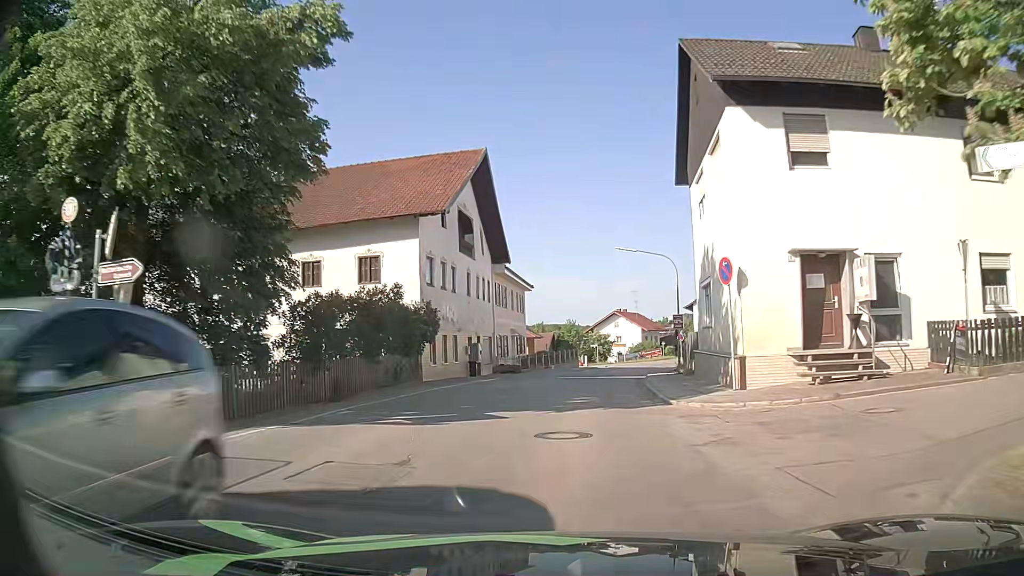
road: secondary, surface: asphalt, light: Day
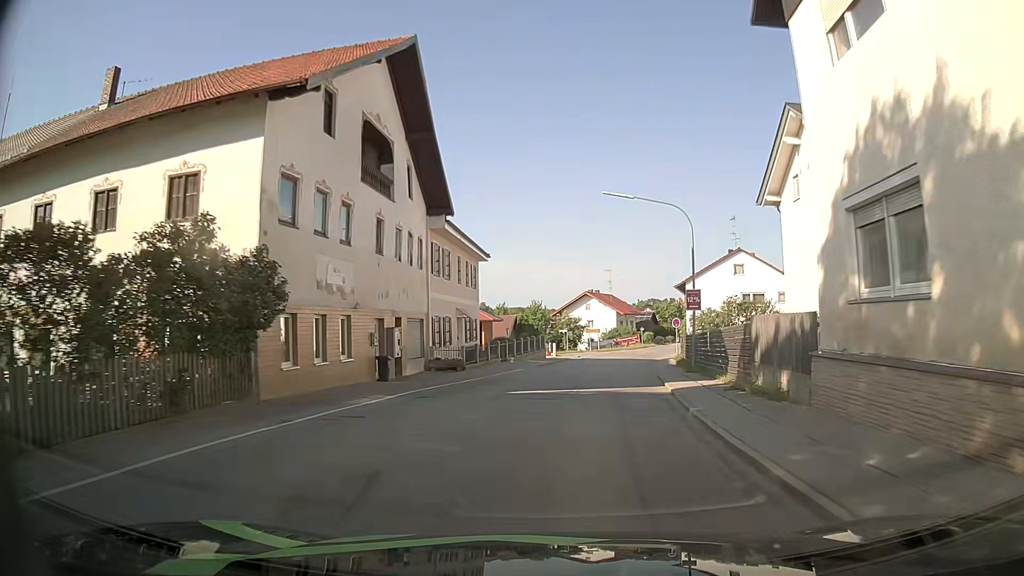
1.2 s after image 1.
(0.0, +12.6) m; +3°
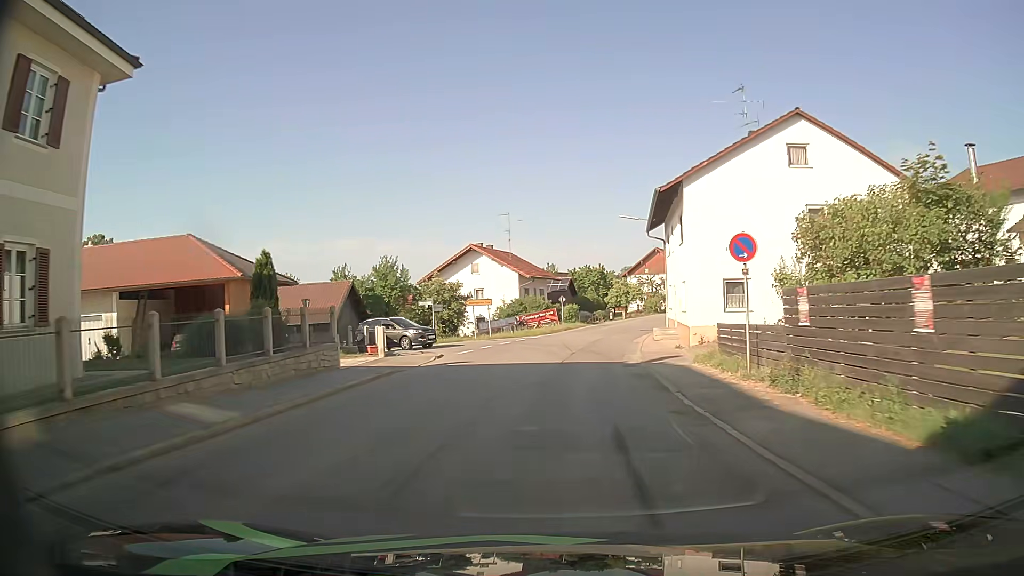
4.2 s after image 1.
(+2.5, +33.6) m; +8°
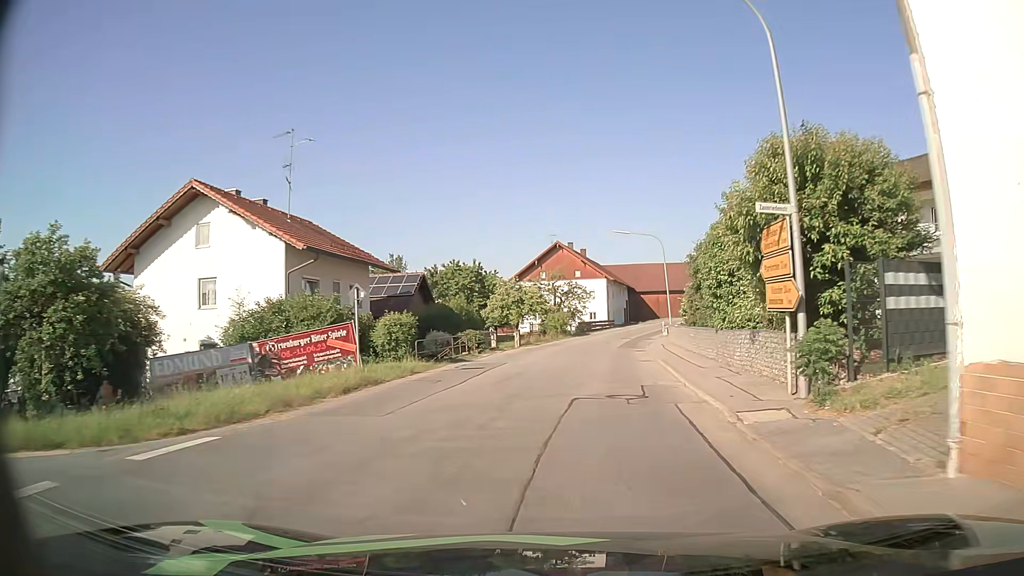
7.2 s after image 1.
(+2.6, +34.8) m; +11°
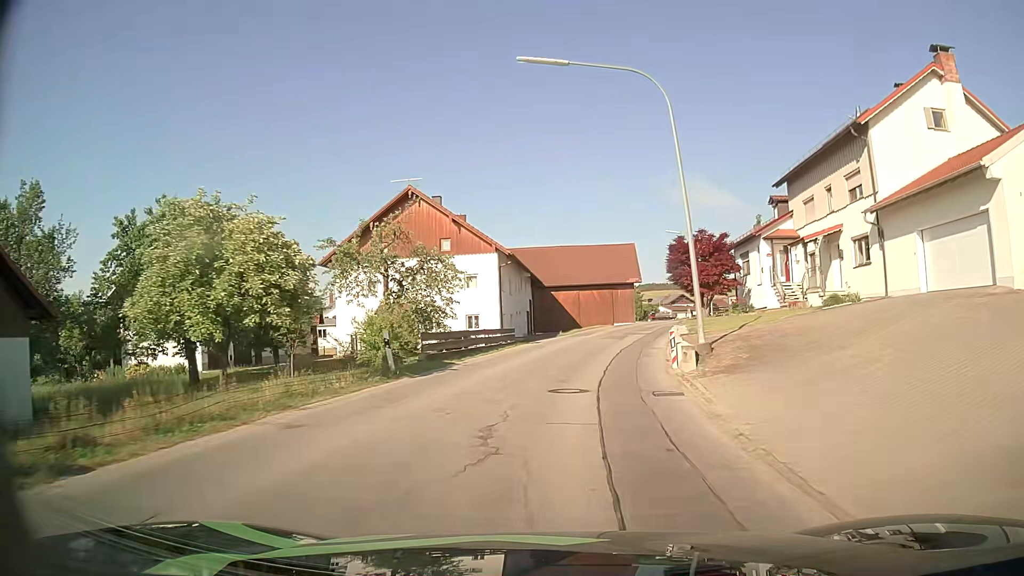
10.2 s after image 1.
(+2.3, +35.1) m; +8°
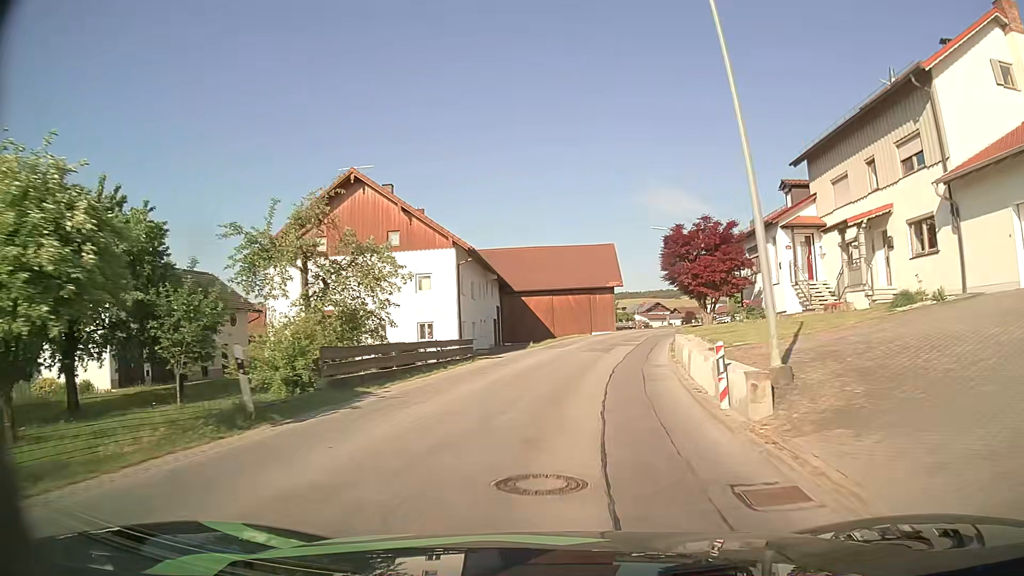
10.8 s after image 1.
(+0.1, +7.2) m; +2°
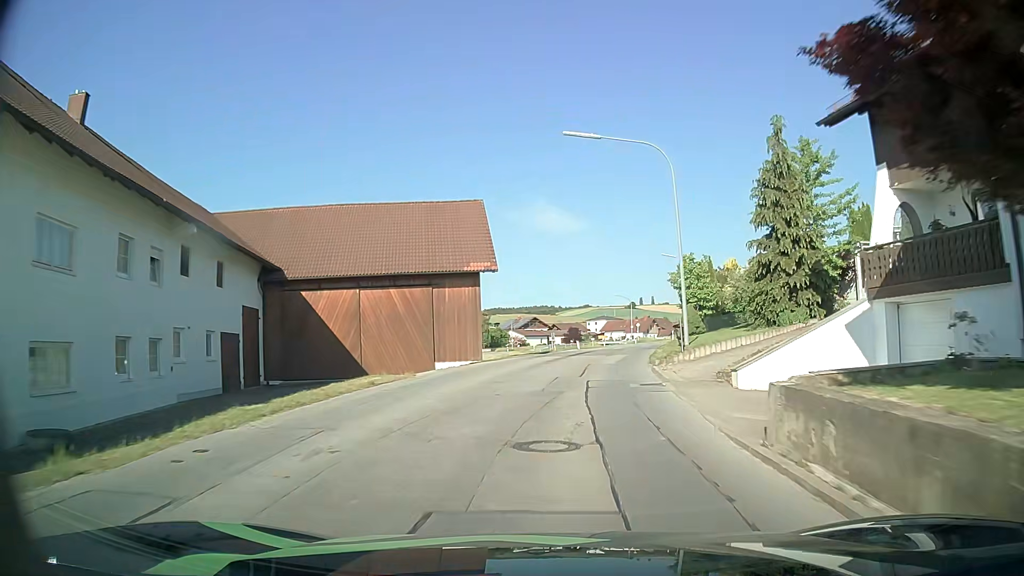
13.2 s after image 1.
(+3.2, +29.2) m; +12°
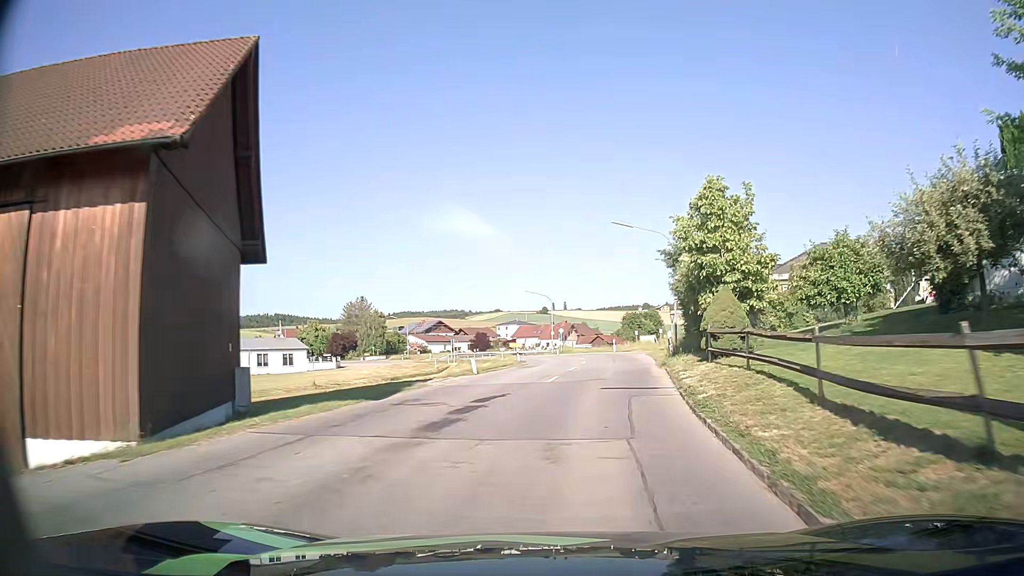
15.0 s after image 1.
(+1.2, +21.8) m; +6°
(+1, +10) (+2, +20) (+3, +30) (+4, +40) (+4, +50) (+4, +60) (+2, +70) (0, +79) (-4, +89) (-9, +97) m
